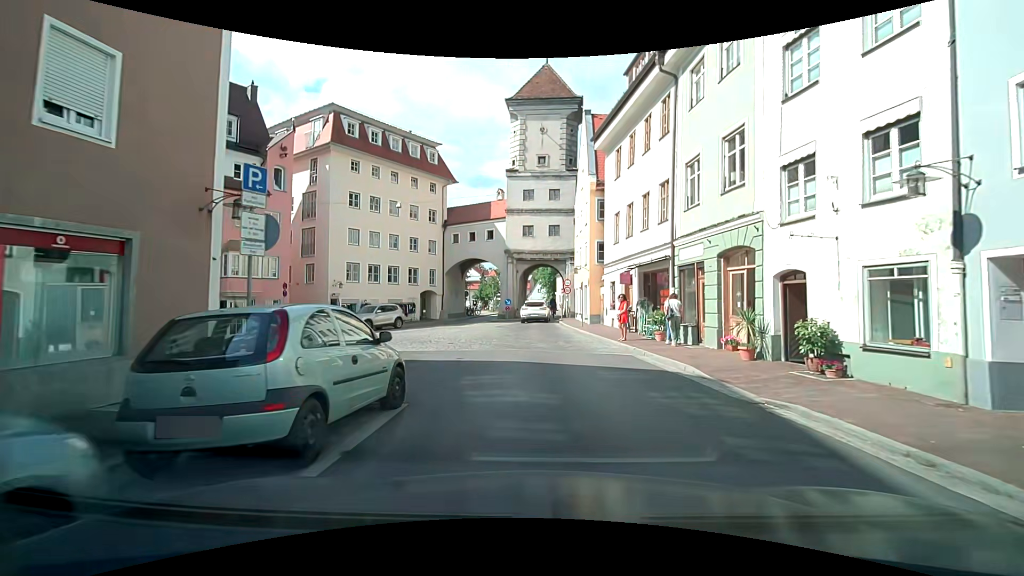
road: residential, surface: asphalt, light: Day
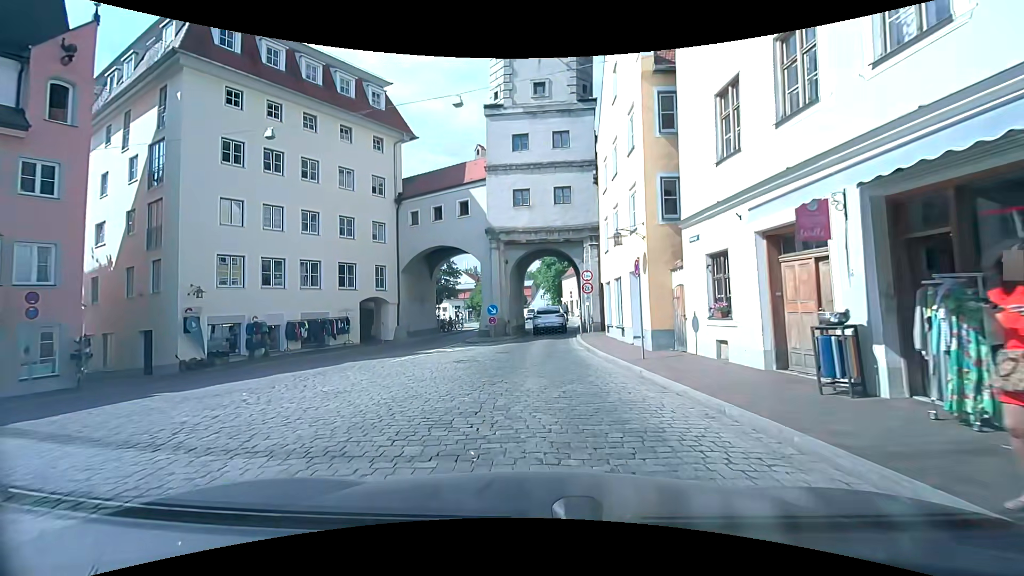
(+0.6, +15.2) m; +2°
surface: sett
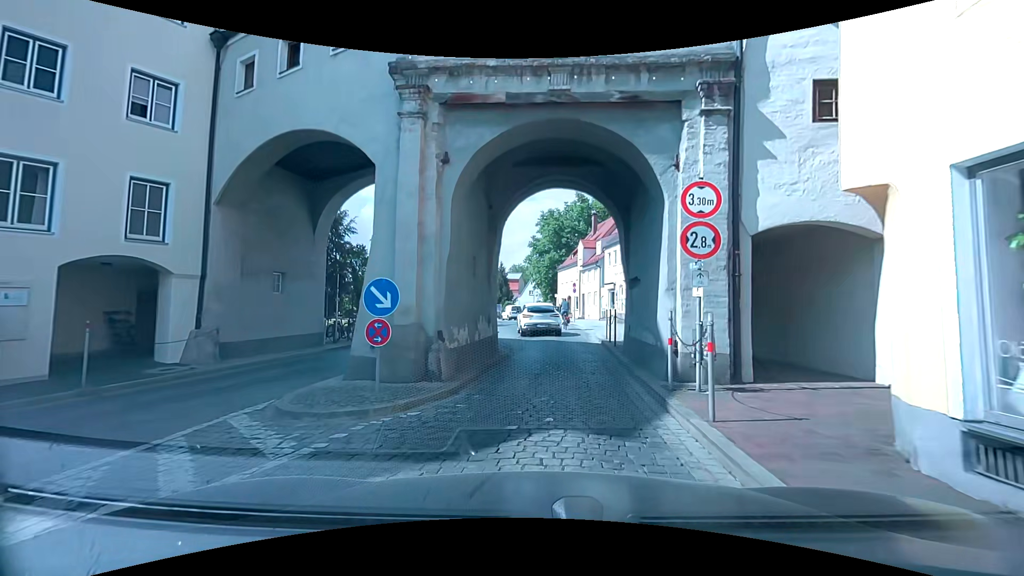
(-0.3, +17.5) m; 0°
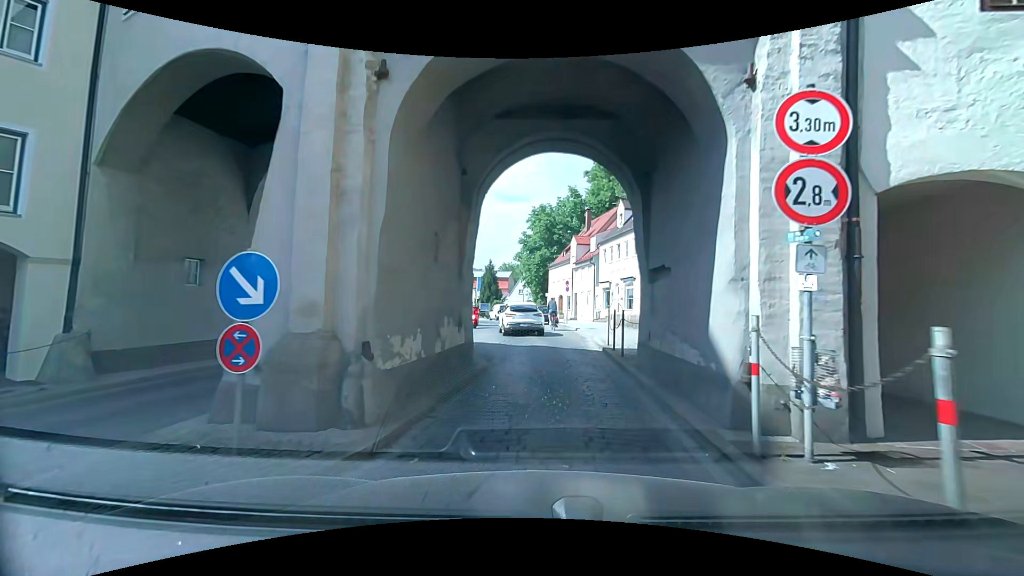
(+0.1, +3.3) m; +2°
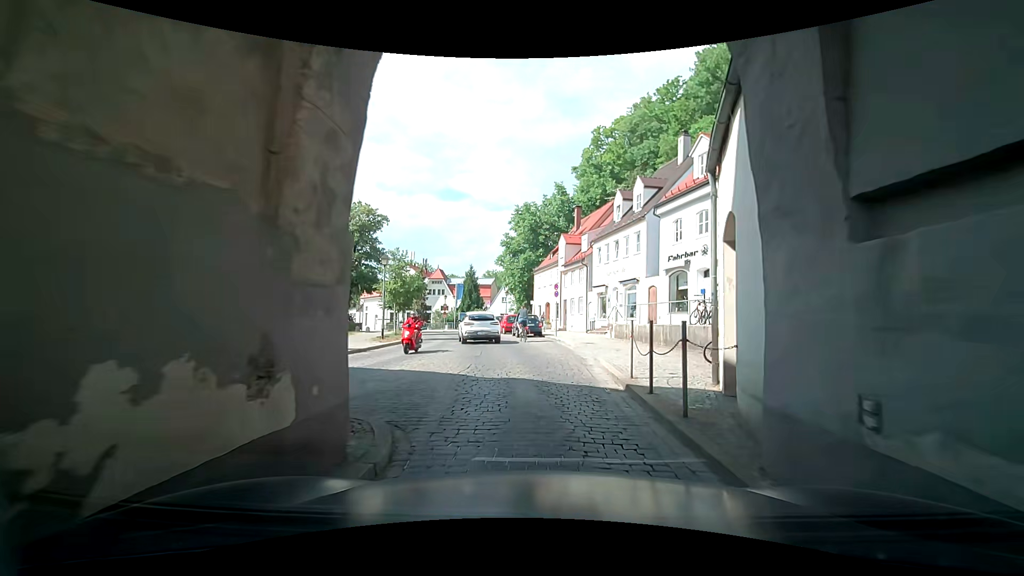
(0.0, +6.5) m; 0°
